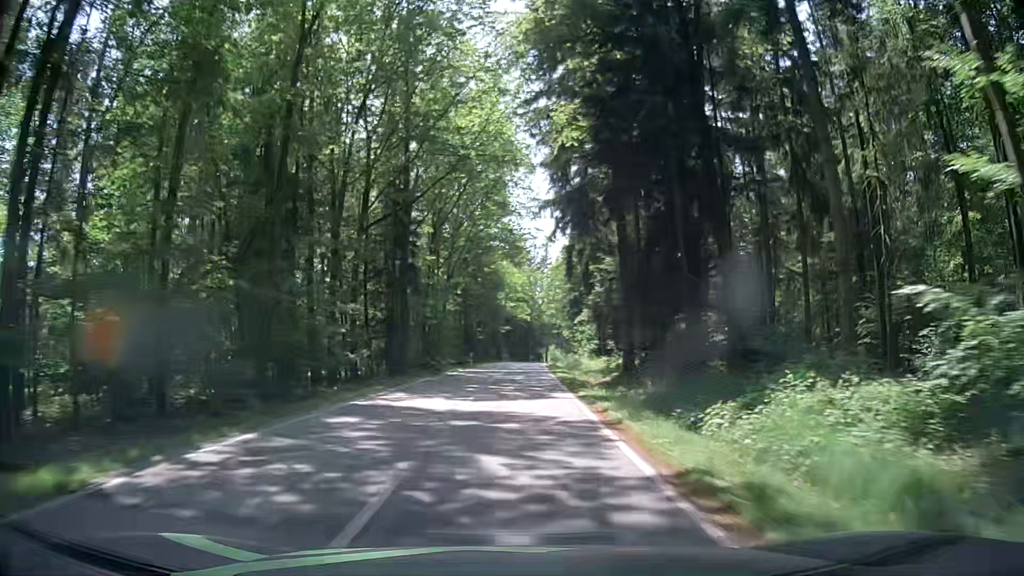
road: tertiary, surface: asphalt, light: Day
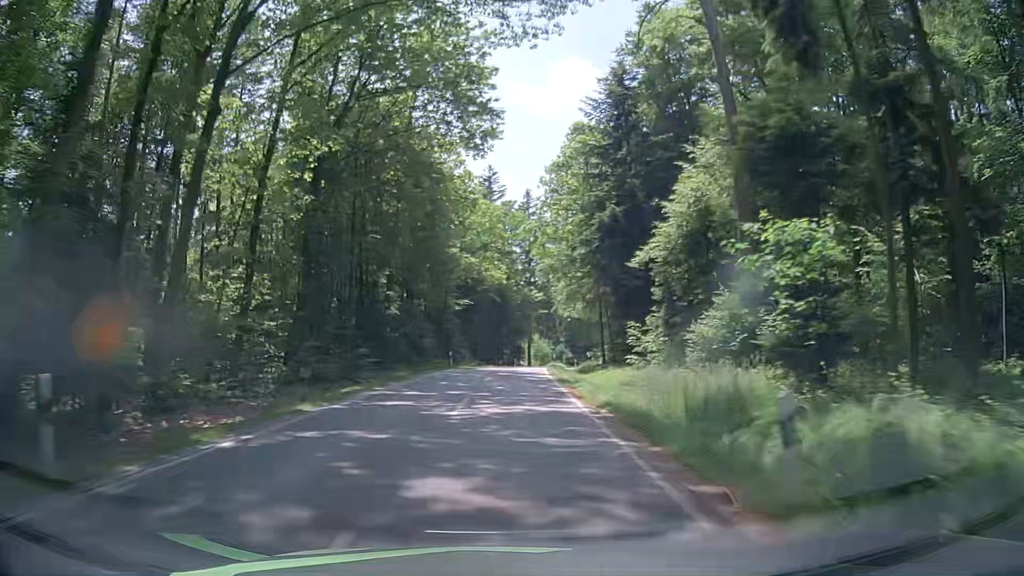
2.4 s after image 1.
(+1.7, +50.1) m; +3°
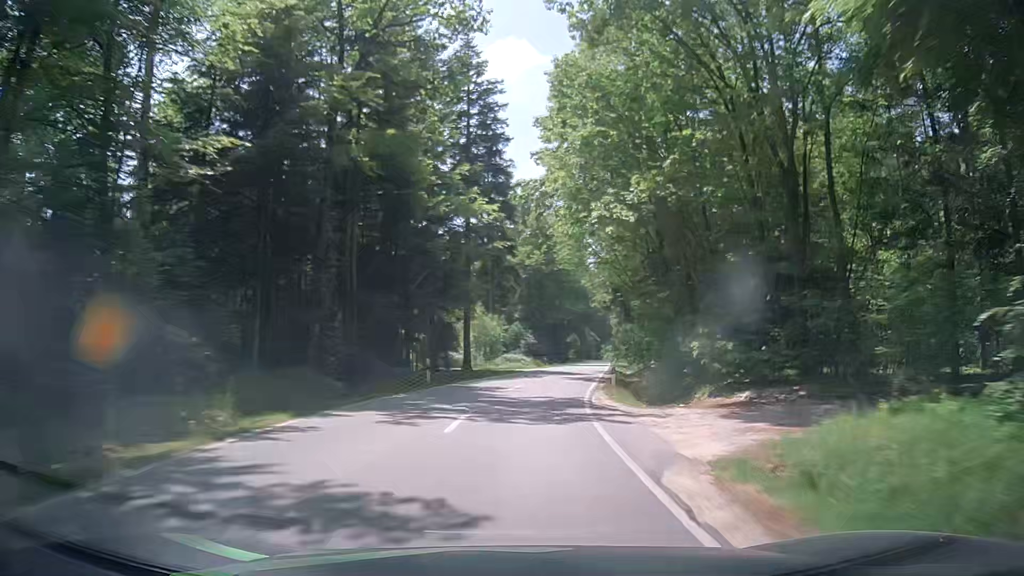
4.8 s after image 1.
(+1.3, +50.4) m; +3°
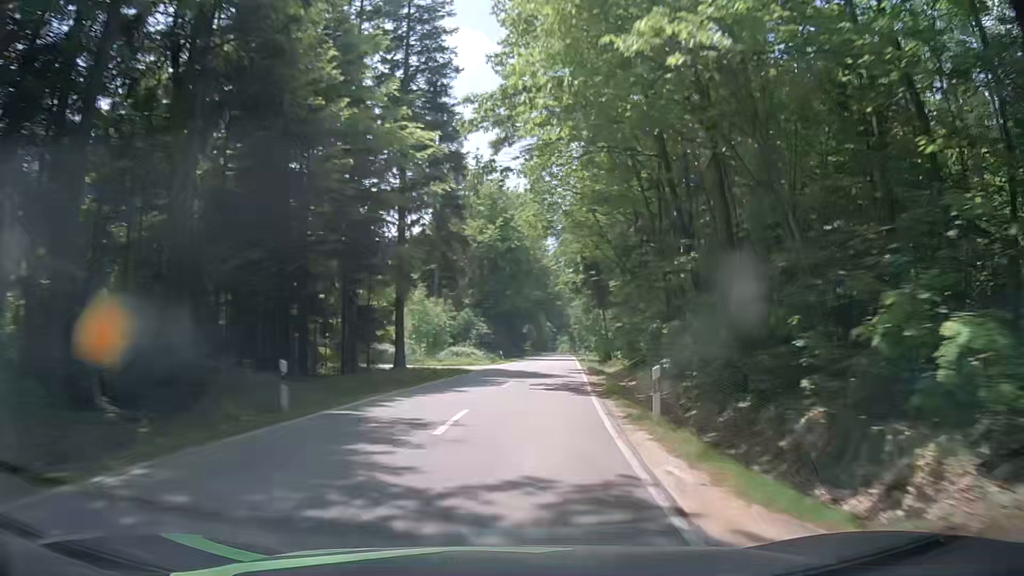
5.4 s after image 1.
(+0.6, +12.6) m; +6°
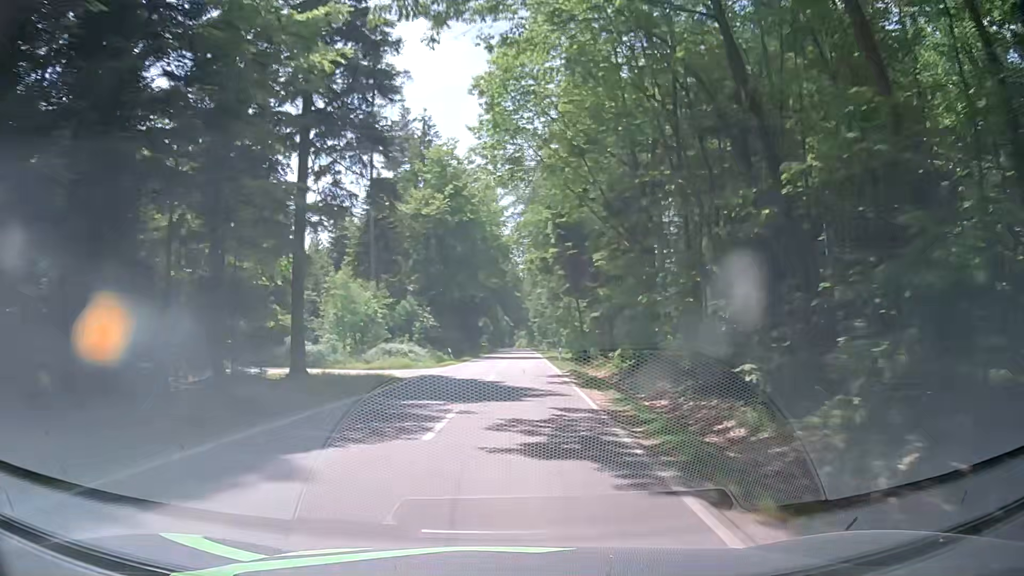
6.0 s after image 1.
(+0.4, +12.7) m; +4°
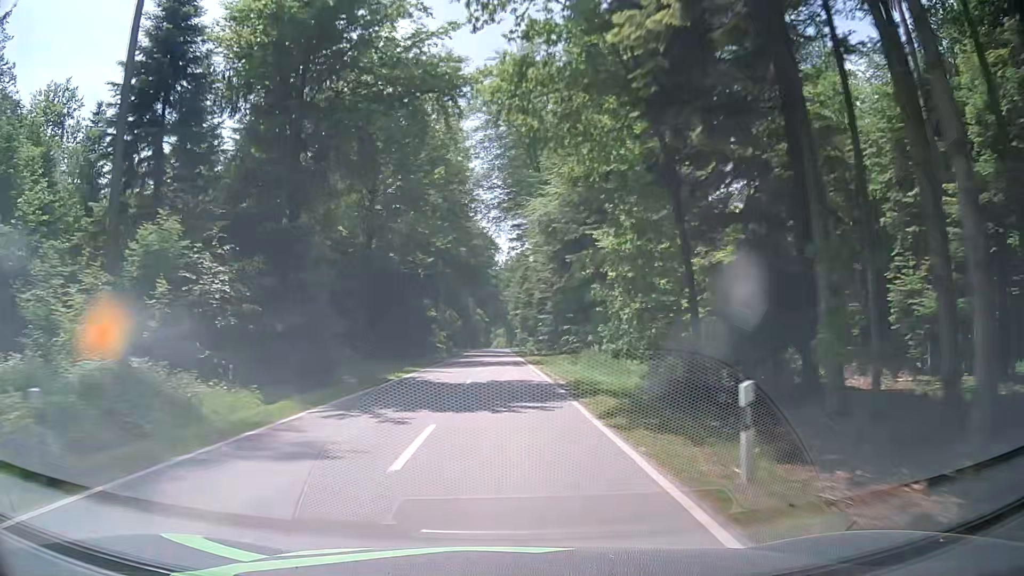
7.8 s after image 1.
(+1.5, +38.3) m; +3°
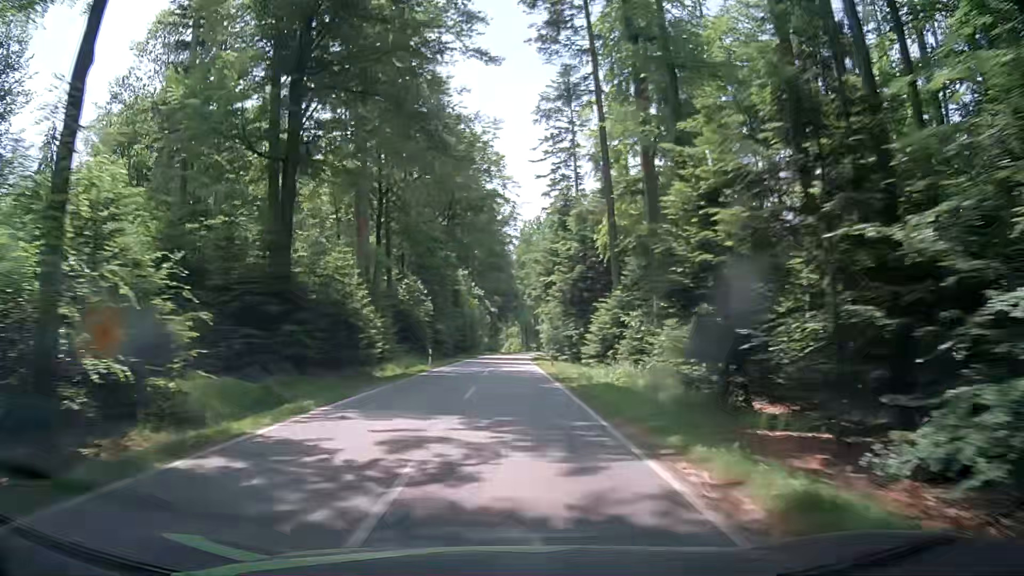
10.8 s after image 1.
(-0.8, +63.1) m; -1°
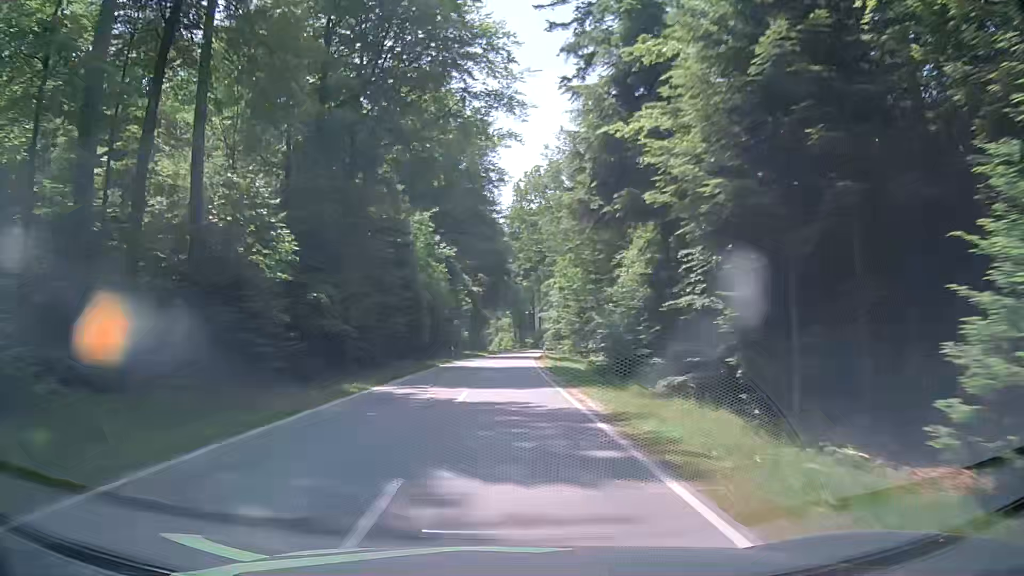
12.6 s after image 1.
(+0.4, +37.6) m; +1°
(0, +10) (0, +20) (0, +30) (0, +40) (0, +50) (+1, +60) (+1, +70) (+2, +80) (+2, +90) (+3, +100) m
